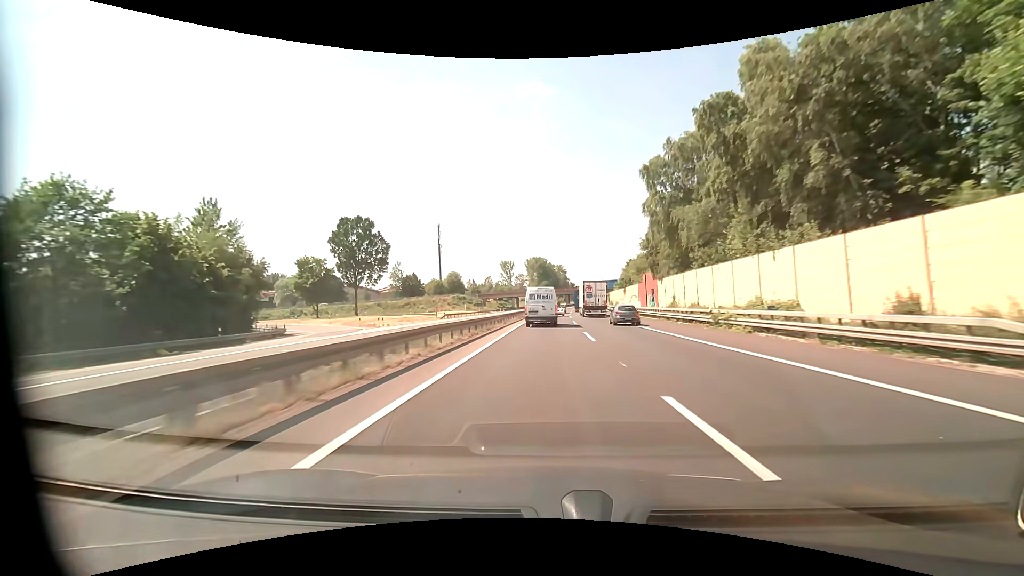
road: motorway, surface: asphalt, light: Day
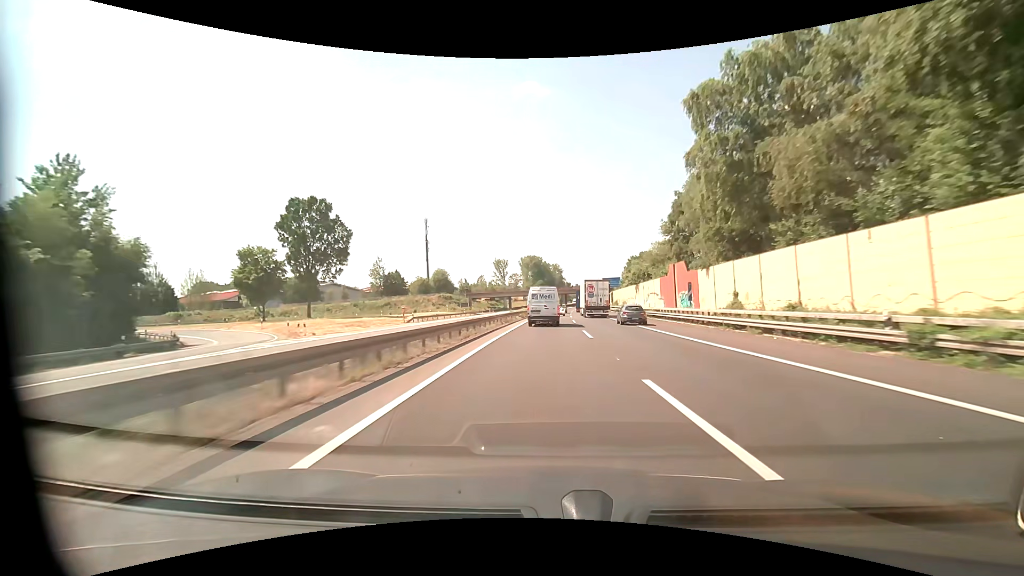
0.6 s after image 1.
(+0.1, +16.3) m; +1°
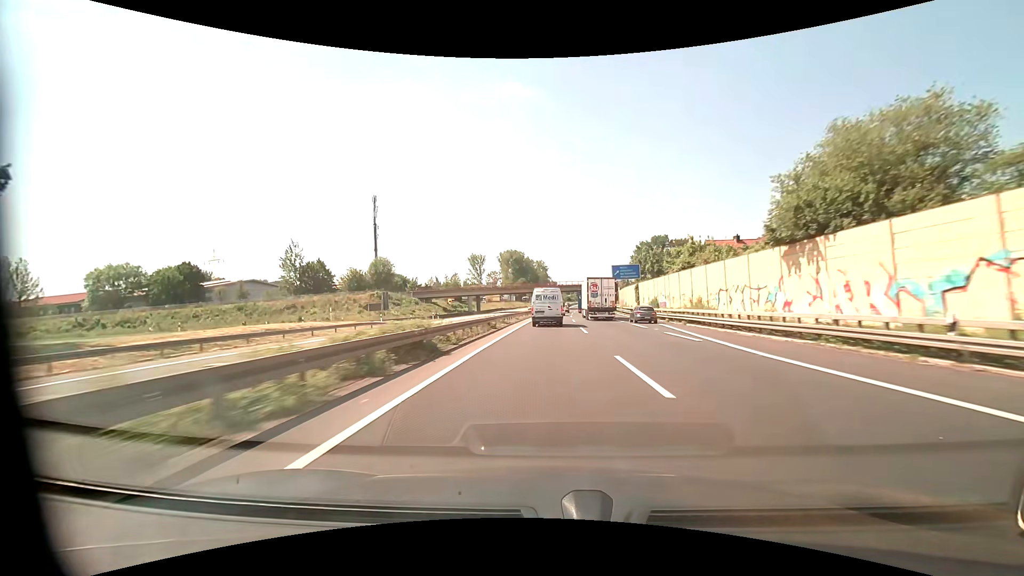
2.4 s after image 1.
(+0.7, +49.5) m; +2°
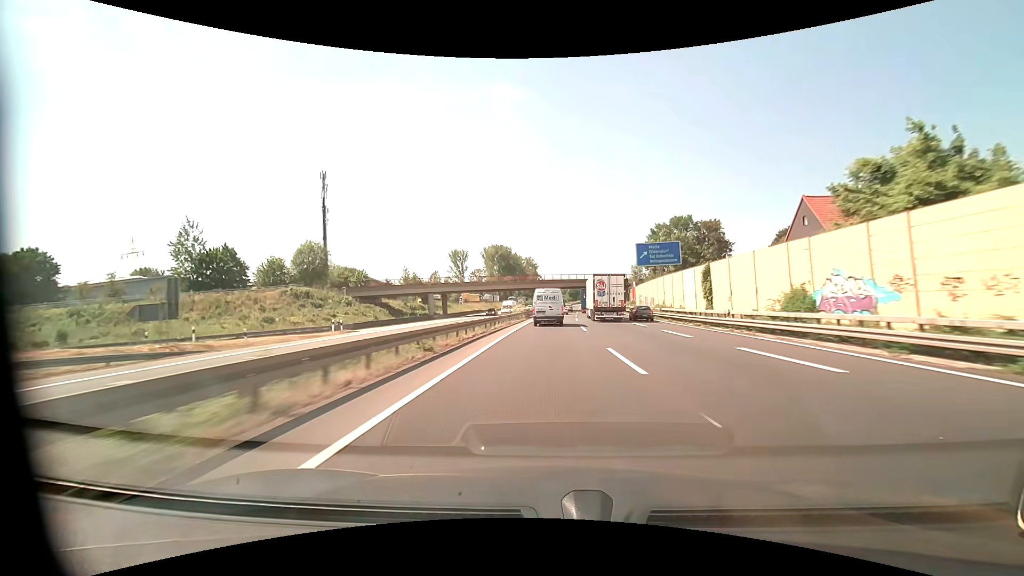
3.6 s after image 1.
(+0.2, +33.4) m; +1°
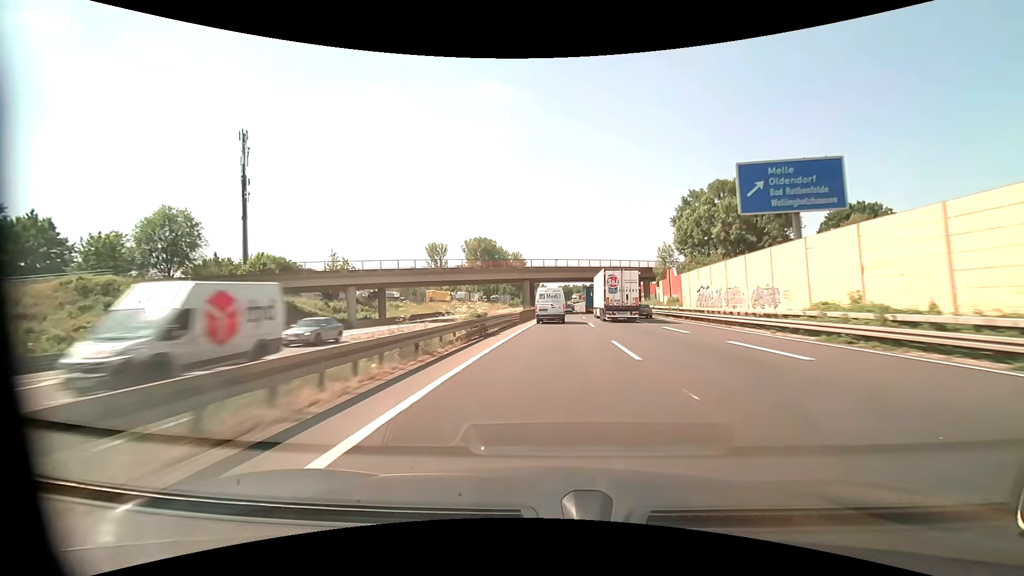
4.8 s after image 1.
(+0.3, +33.7) m; +1°
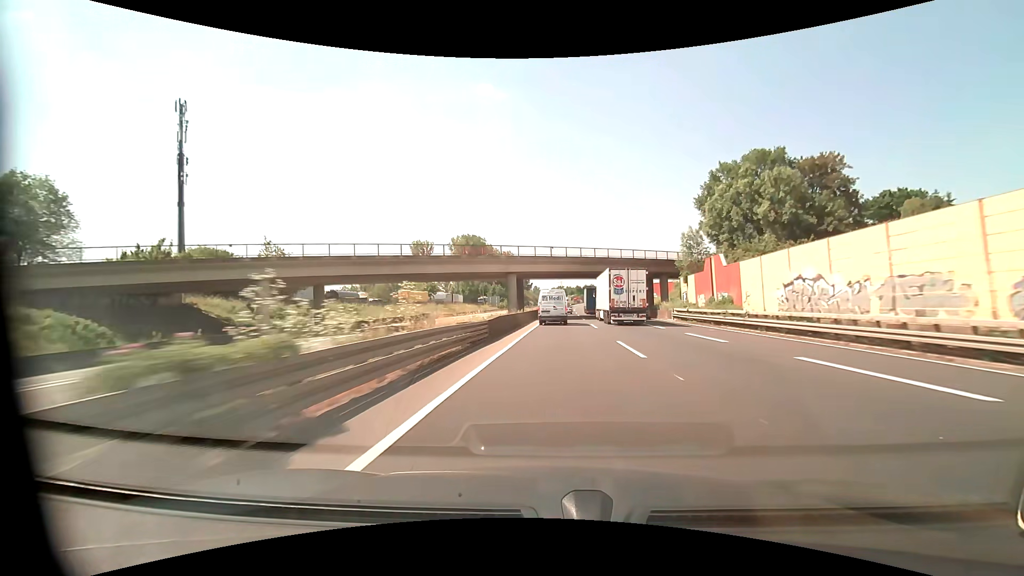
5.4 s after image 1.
(+0.1, +16.9) m; +1°
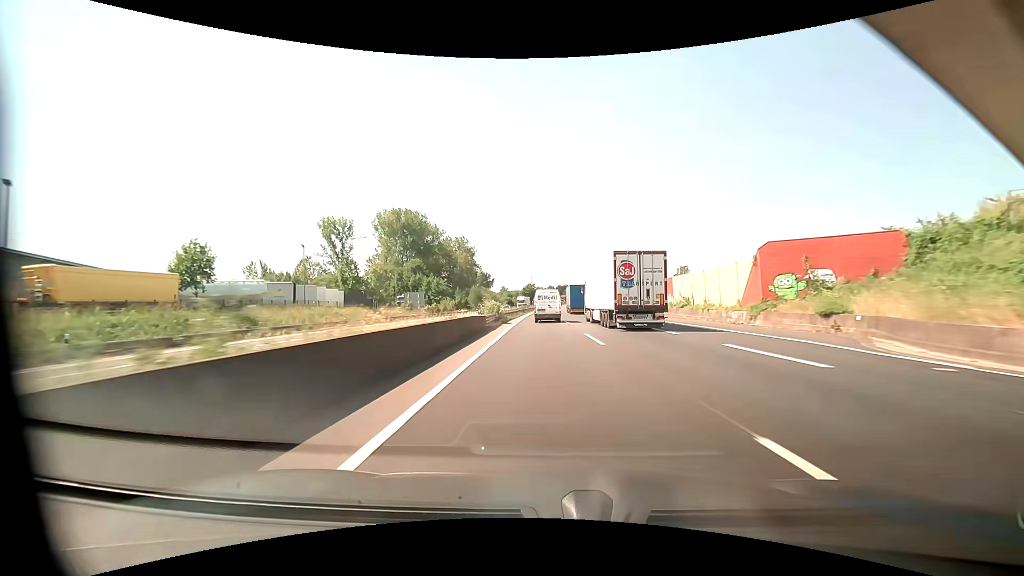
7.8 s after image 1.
(+2.1, +68.1) m; +3°
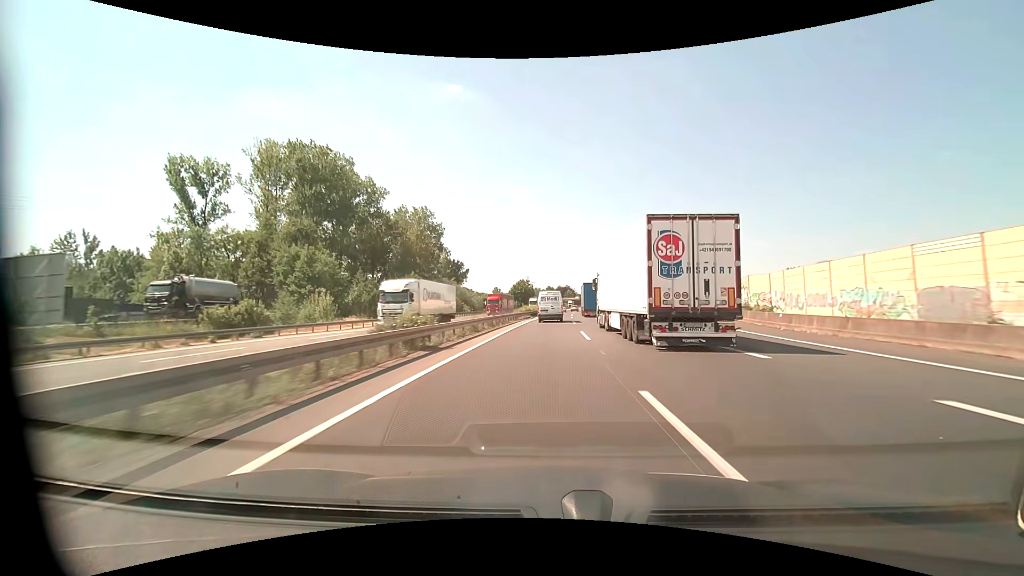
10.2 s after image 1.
(+0.4, +69.3) m; 0°
(0, +10) (0, +20) (0, +30) (0, +40) (+1, +50) (+1, +60) (+1, +70) (+2, +80) (+3, +90) (+3, +100) m
